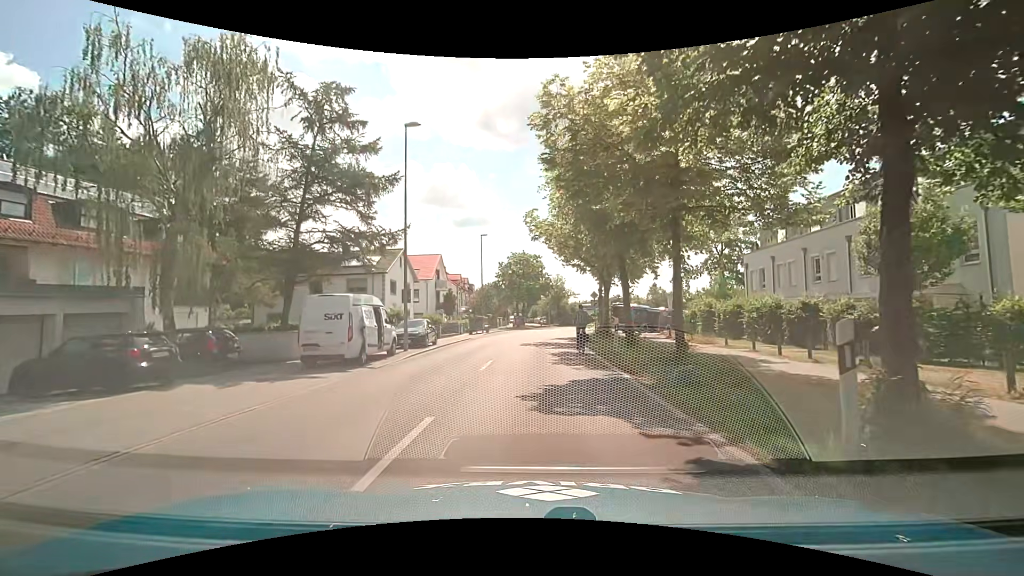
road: tertiary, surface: asphalt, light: Day
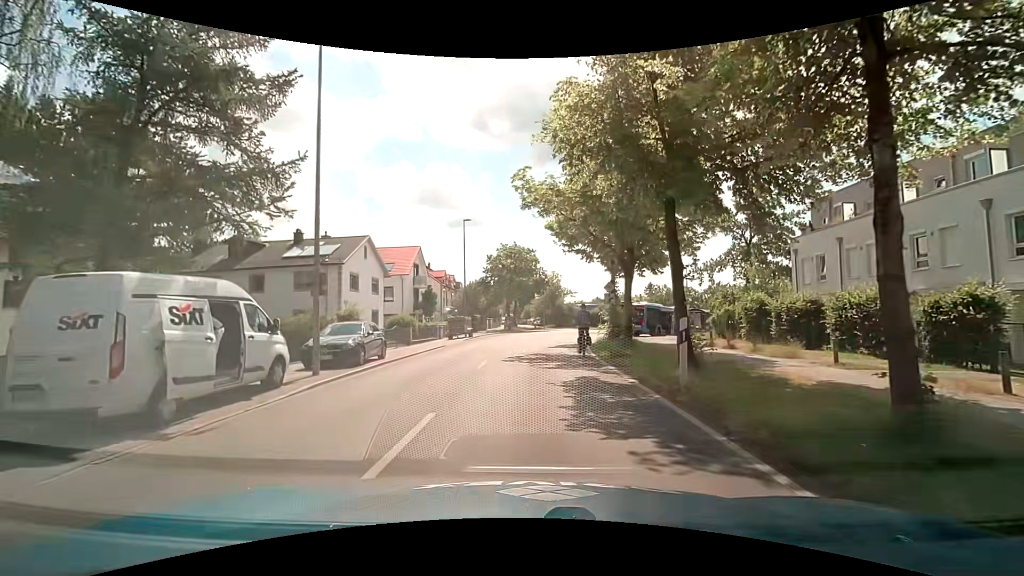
(0.0, +8.5) m; -1°
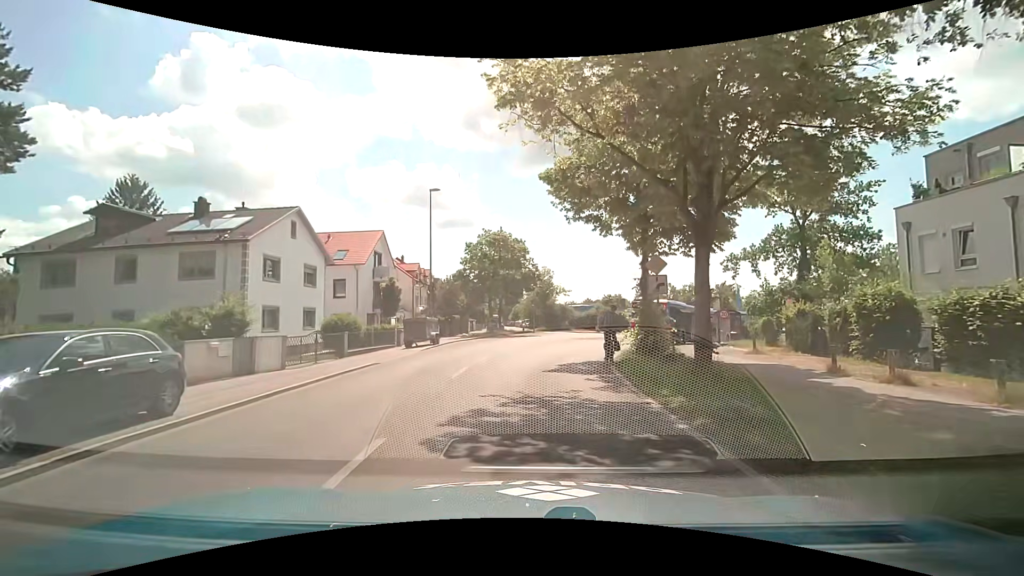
(+0.2, +10.5) m; +3°
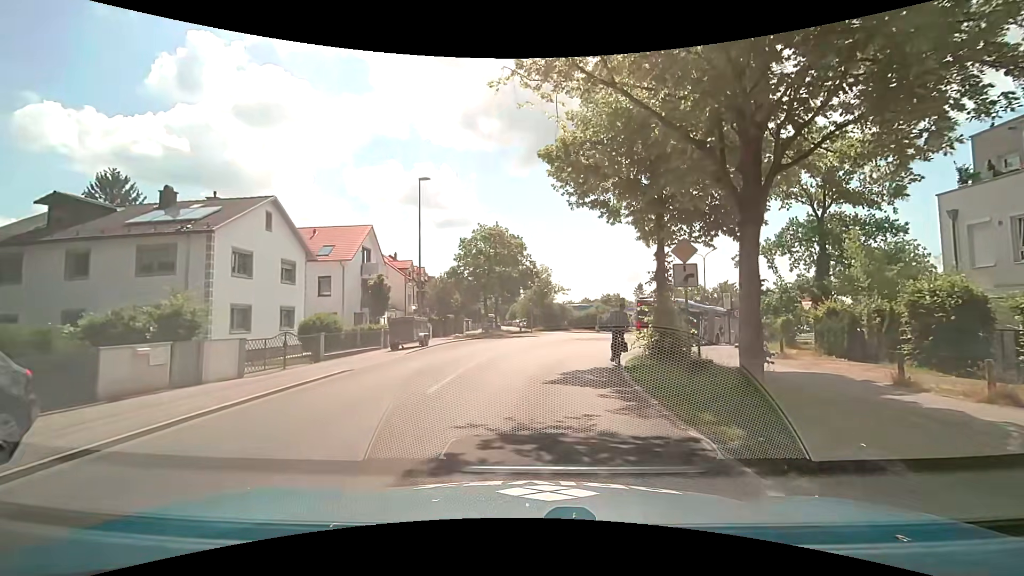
(-0.1, +2.5) m; -2°
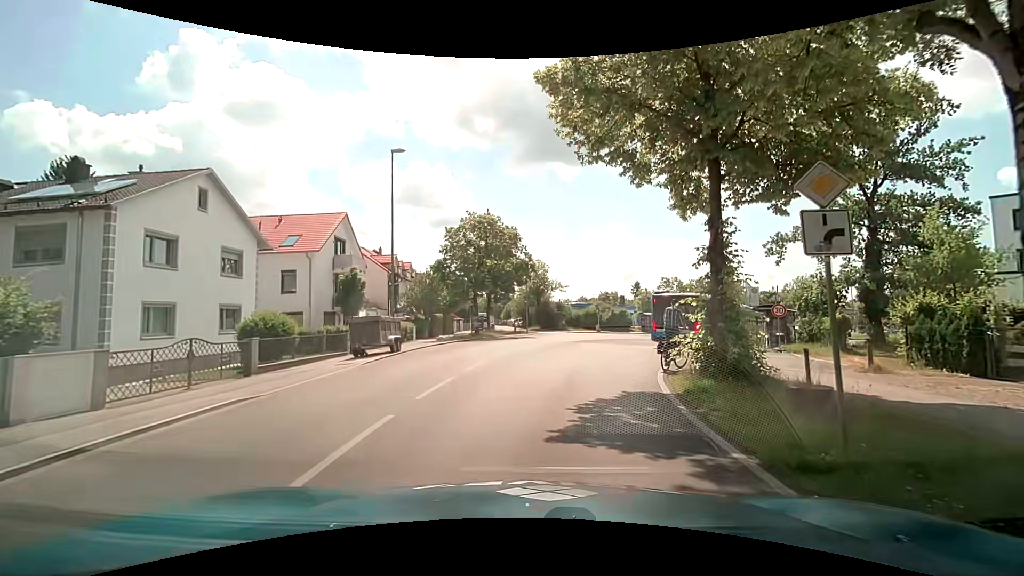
(+0.1, +5.1) m; +3°
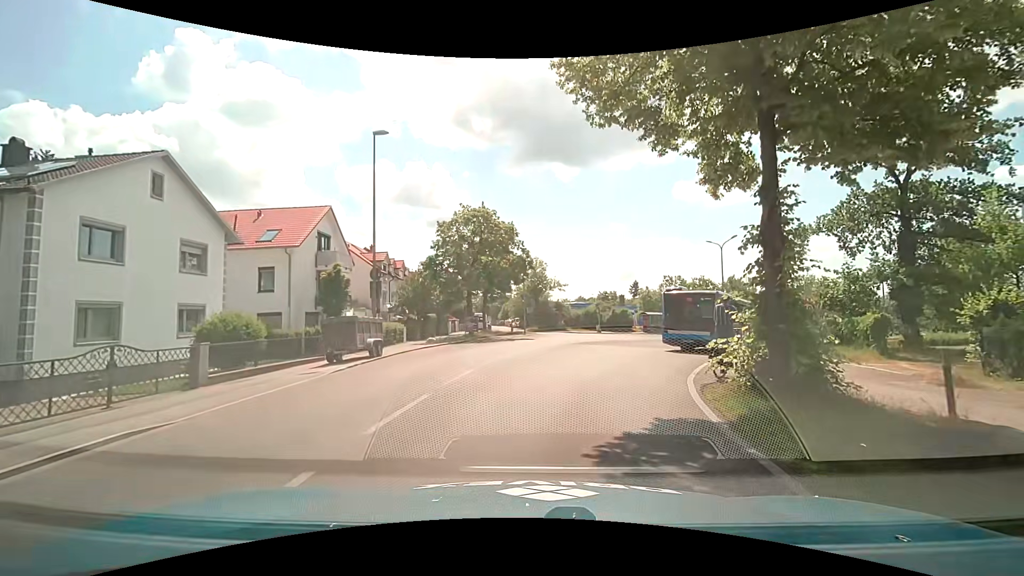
(-0.1, +2.6) m; -1°
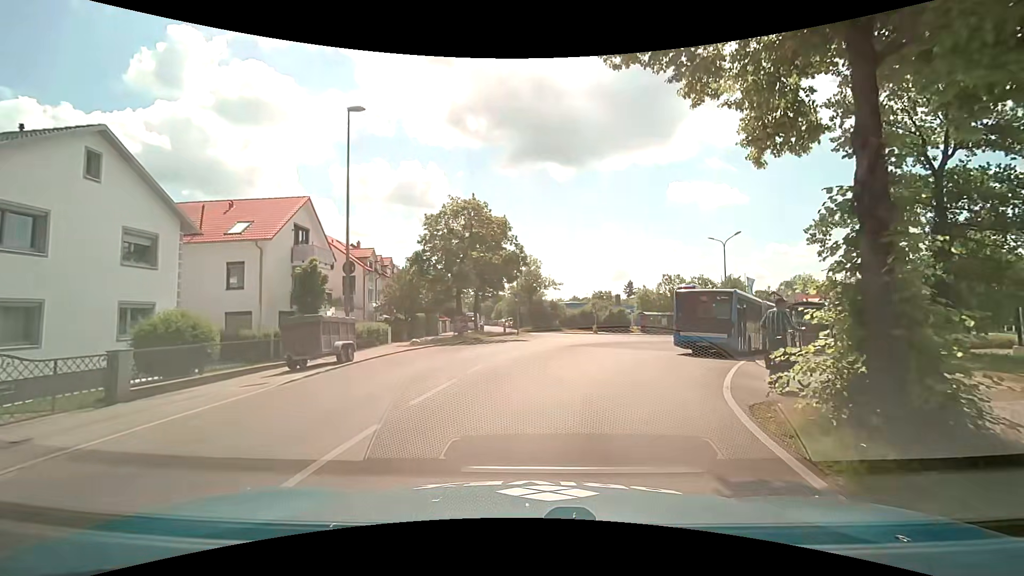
(0.0, +2.5) m; +2°
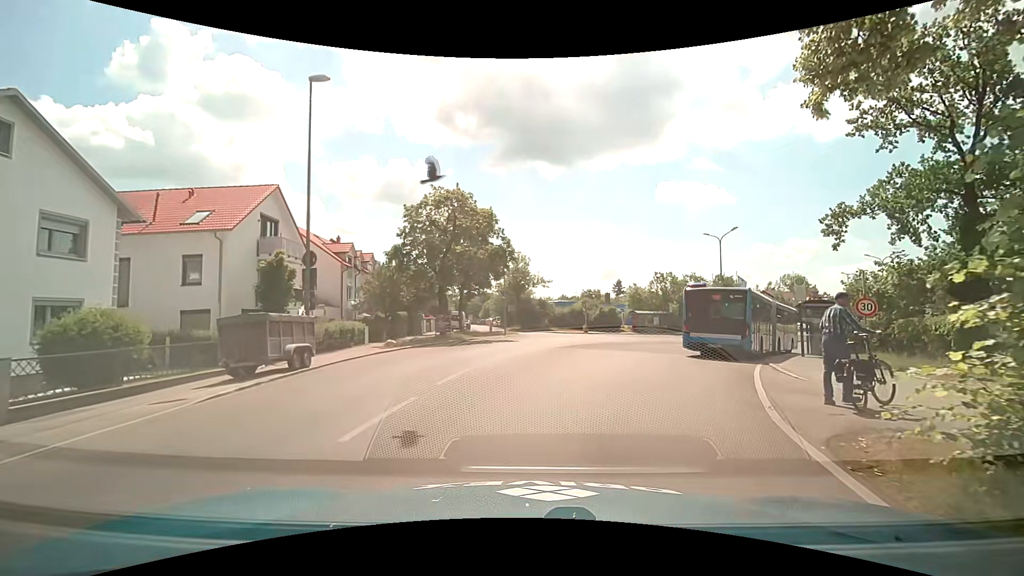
(0.0, +2.4) m; 0°
(+1, +10) (+4, +20) (+8, +28) (+15, +36) (+23, +42) (+31, +48) (+40, +53) (+48, +58) (+57, +62) (+67, +62) m
